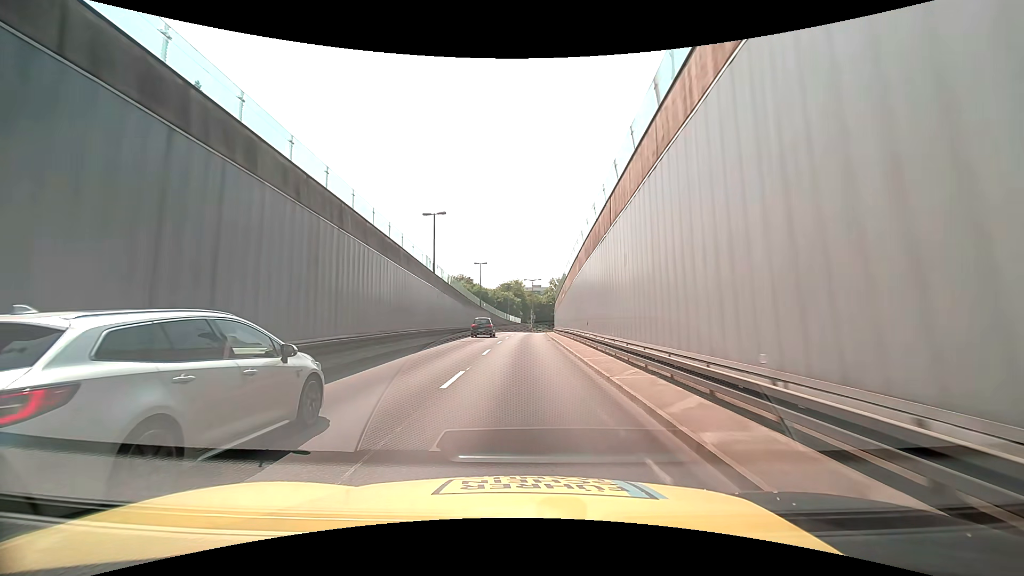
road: trunk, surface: asphalt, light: Day
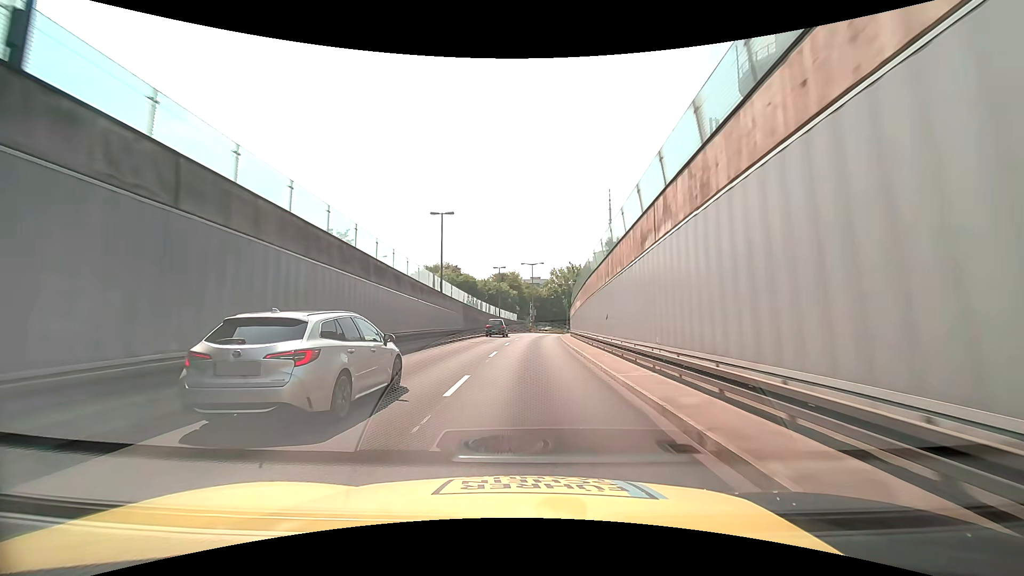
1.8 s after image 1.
(0.0, +28.1) m; 0°
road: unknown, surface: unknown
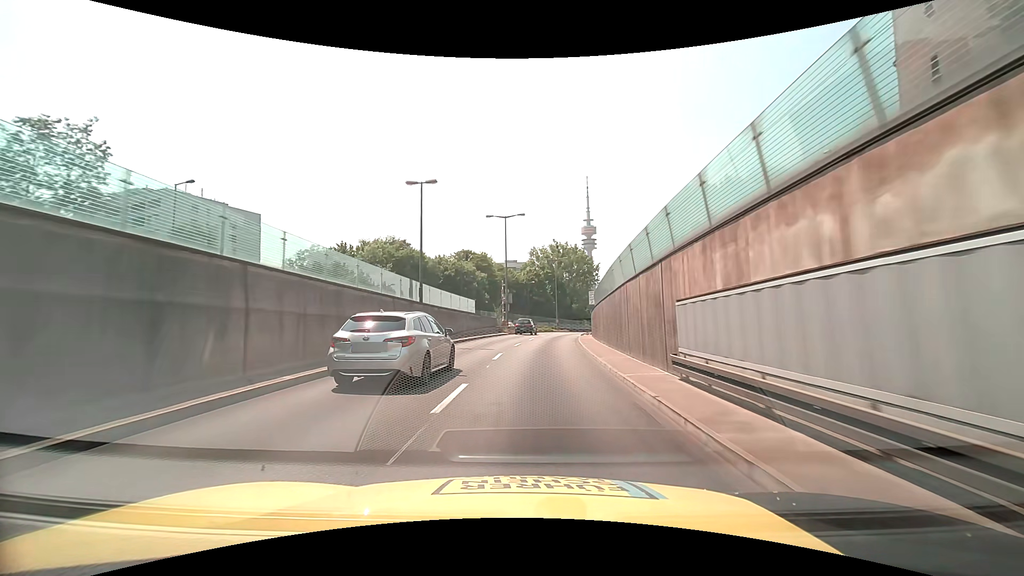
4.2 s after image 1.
(+0.6, +37.8) m; +2°
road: trunk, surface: asphalt
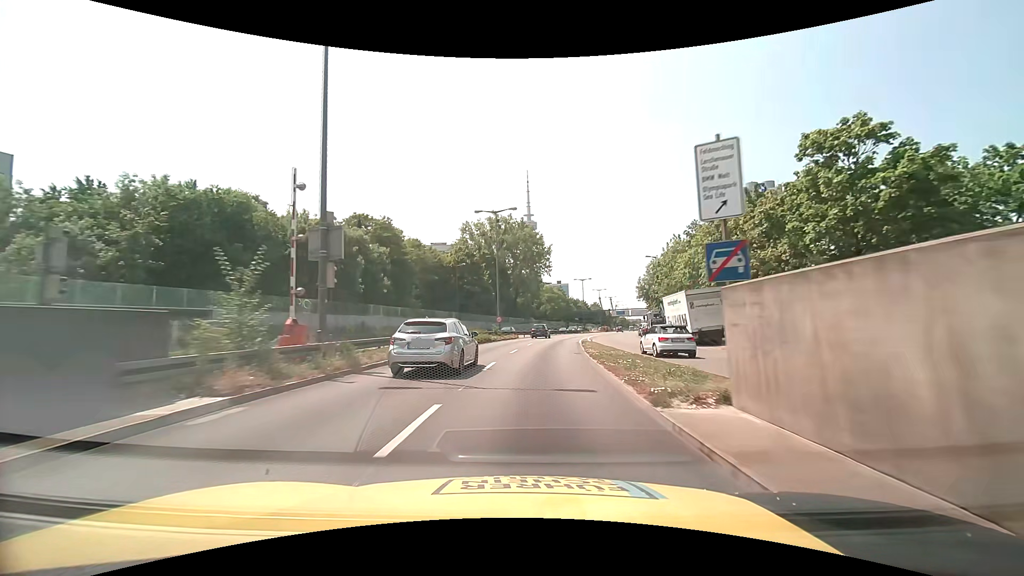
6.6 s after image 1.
(+2.1, +38.0) m; +7°
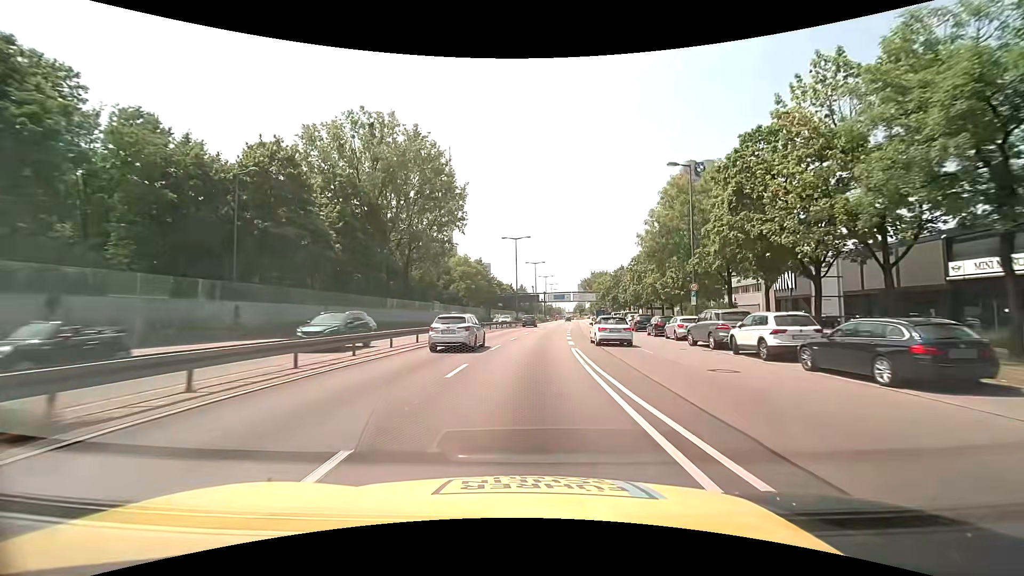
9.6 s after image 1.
(+3.9, +47.7) m; +9°
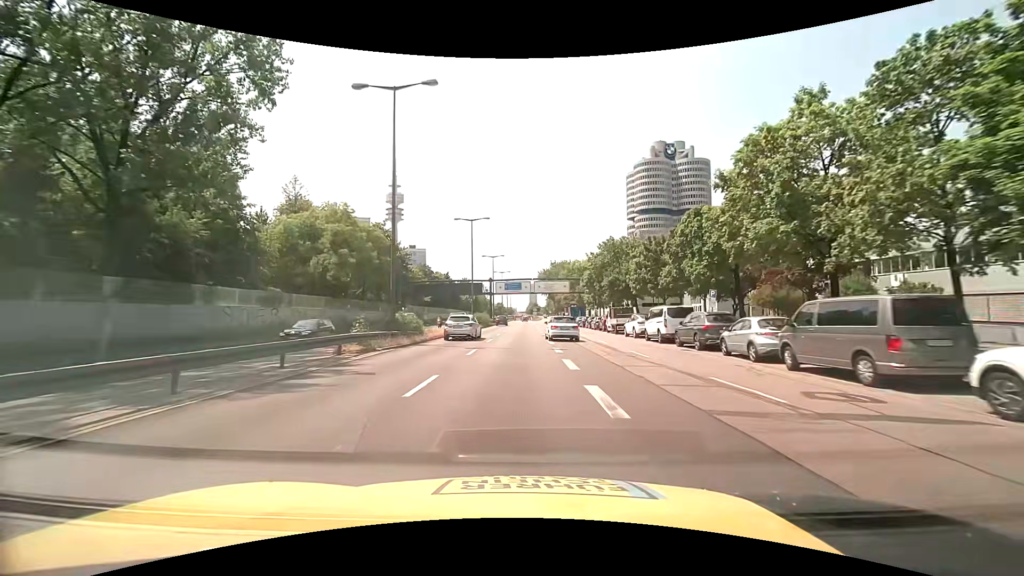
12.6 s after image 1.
(+3.0, +47.7) m; +6°
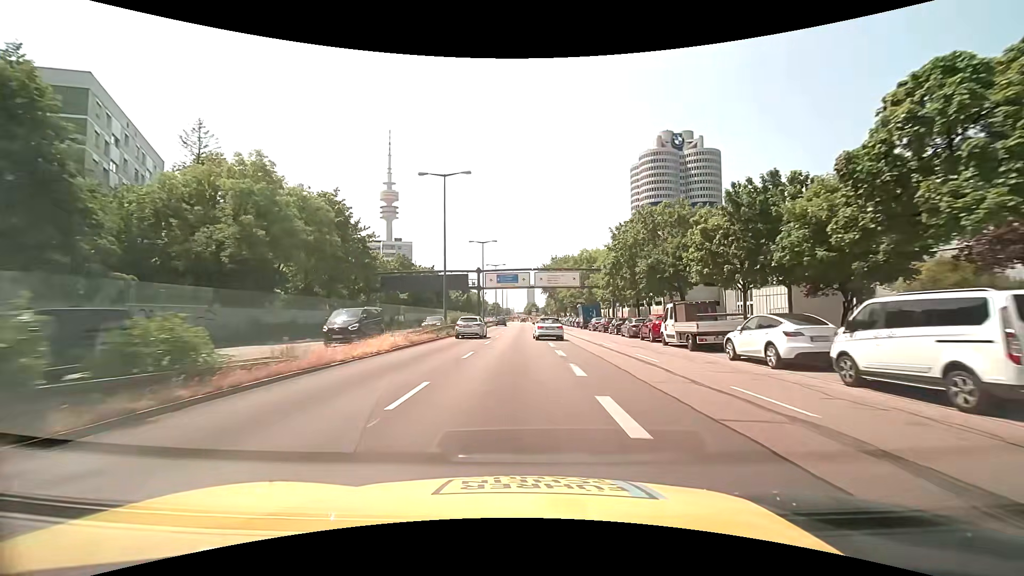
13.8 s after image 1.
(0.0, +19.0) m; 0°
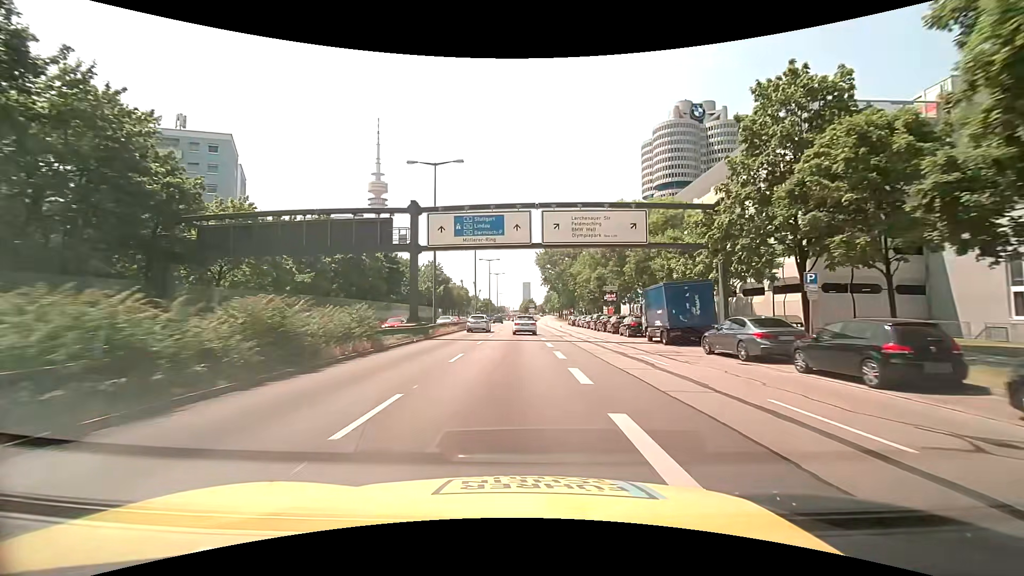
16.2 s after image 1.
(+0.2, +37.9) m; 0°
(0, +10) (0, +20) (0, +30) (0, +40) (0, +50) (0, +60) (0, +70) (-1, +80) (-1, +90) (-1, +100) m
